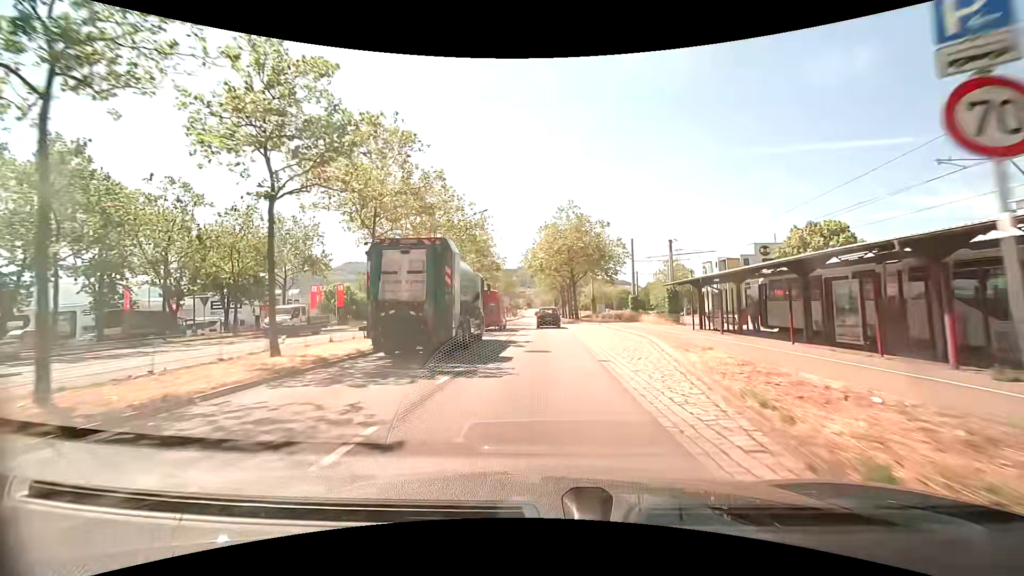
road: primary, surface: asphalt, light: Day
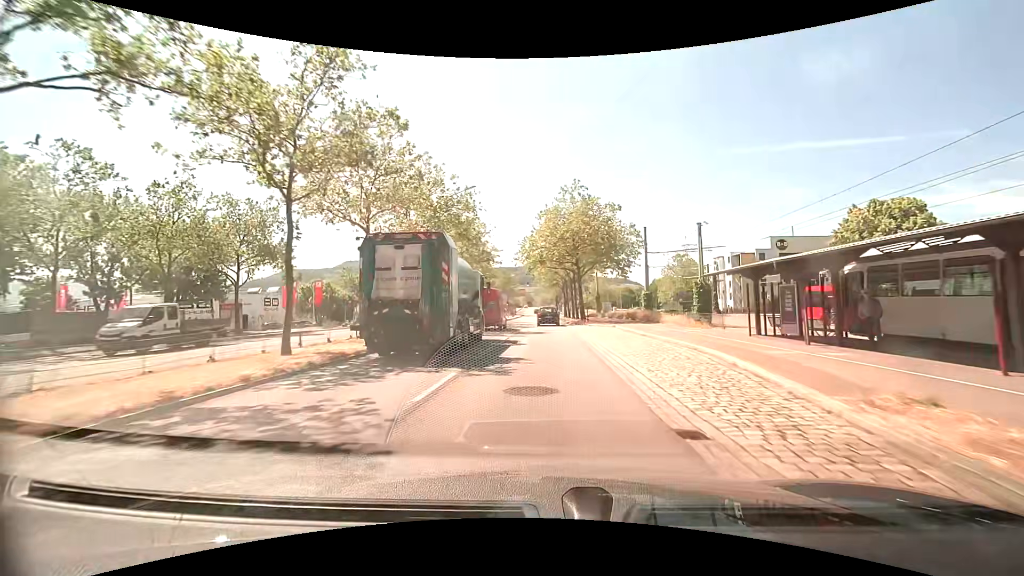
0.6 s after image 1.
(0.0, +7.8) m; 0°
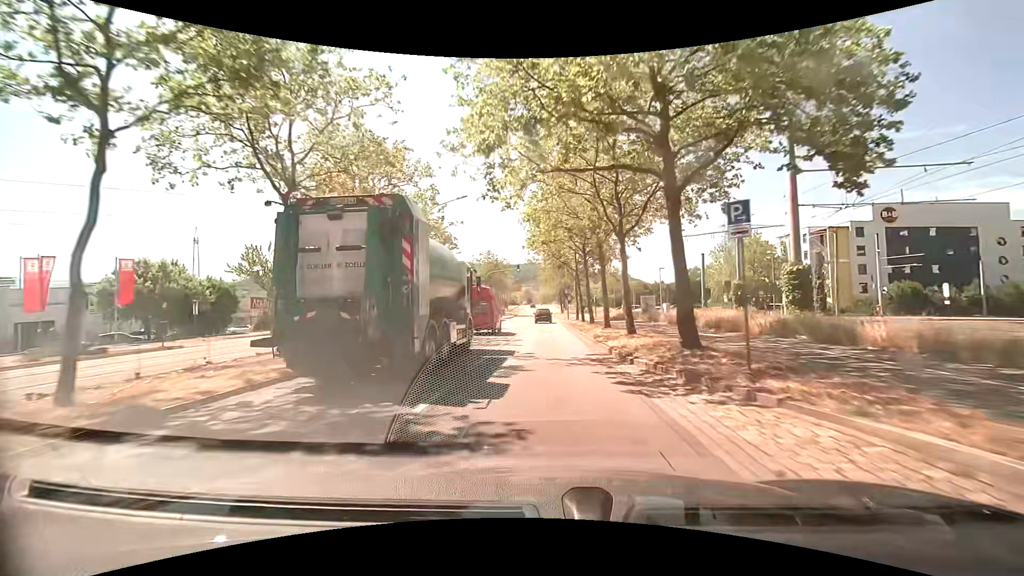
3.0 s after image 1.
(+0.2, +32.4) m; 0°
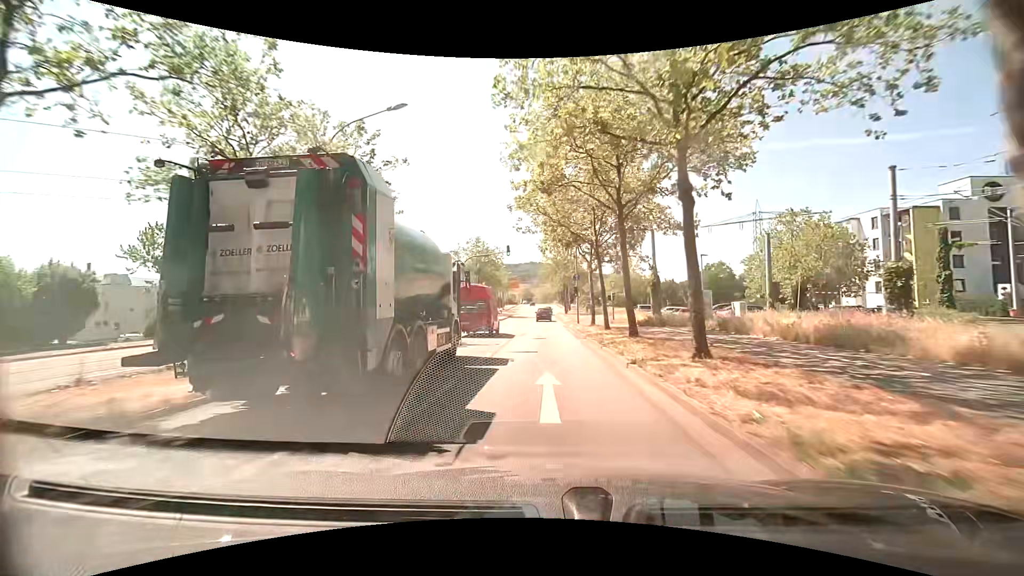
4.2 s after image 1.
(0.0, +16.4) m; 0°
(0, +10) (0, +20) (0, +30) (0, +40) (0, +50) (0, +60) (0, +70) (0, +80) (0, +90) (+1, +100) m
